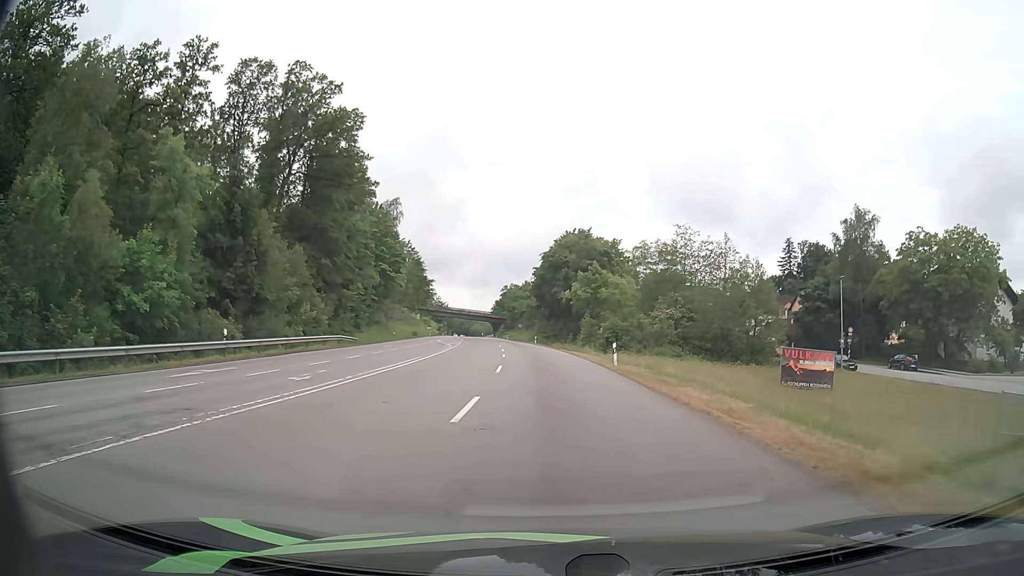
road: secondary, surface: asphalt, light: Day
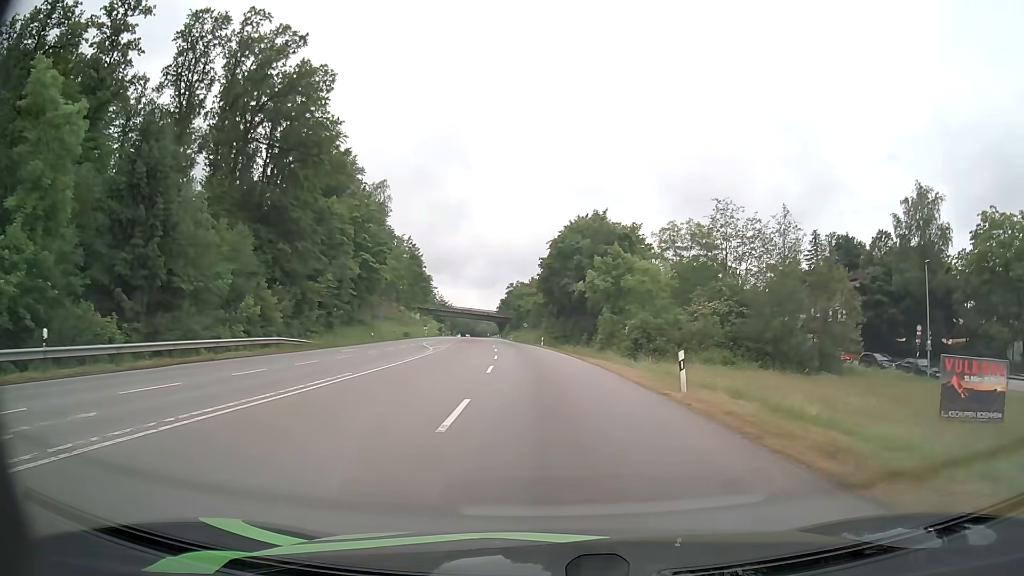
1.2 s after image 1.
(-0.1, +13.3) m; -1°
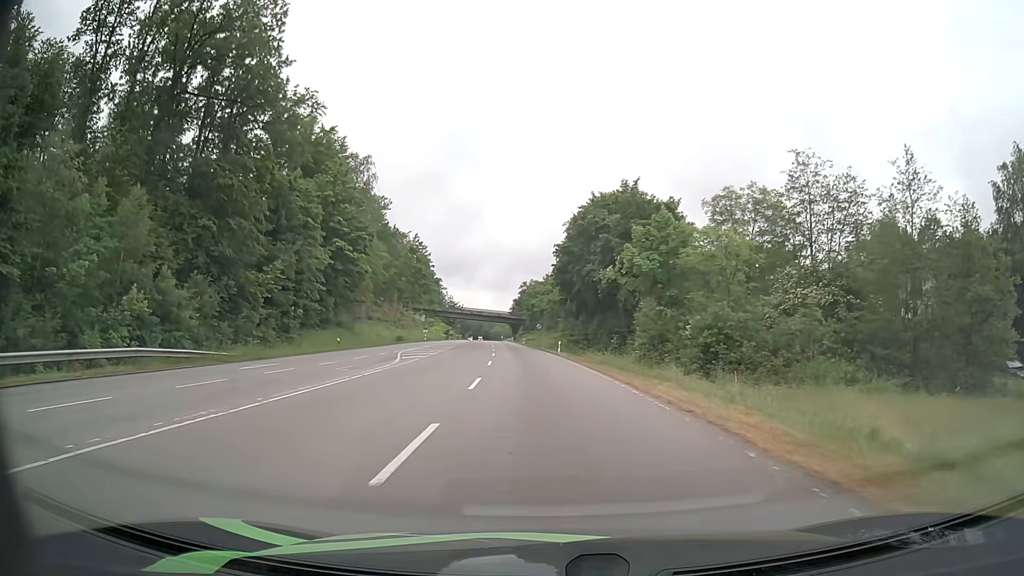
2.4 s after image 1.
(-0.1, +15.5) m; -1°
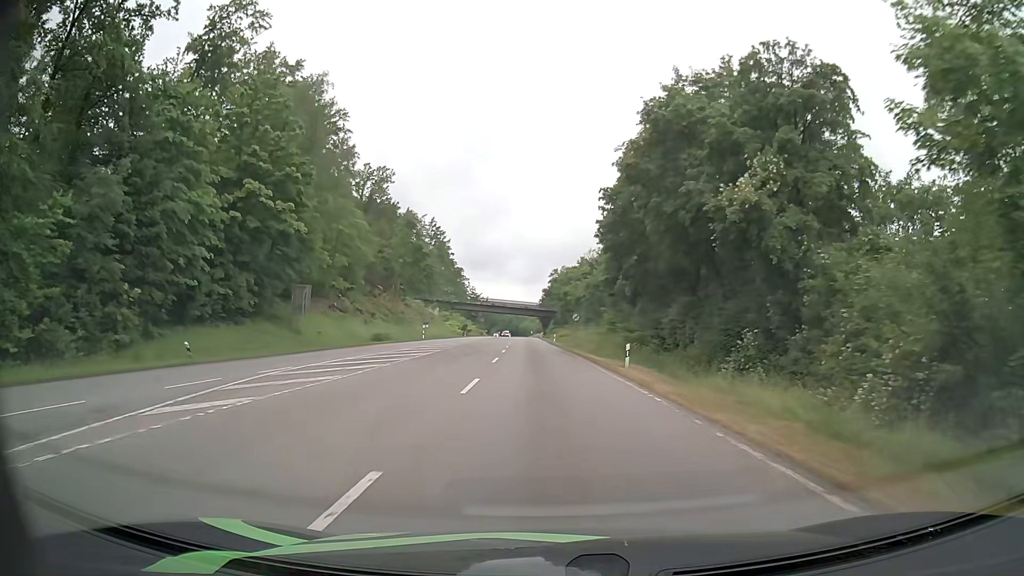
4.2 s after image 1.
(-0.7, +26.2) m; -2°
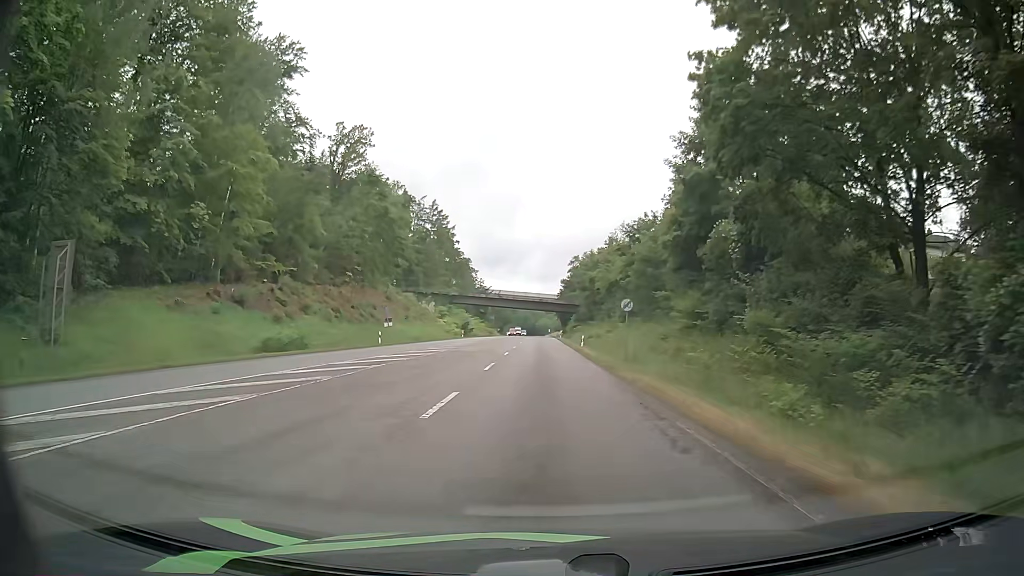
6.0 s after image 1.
(-0.4, +27.9) m; -2°
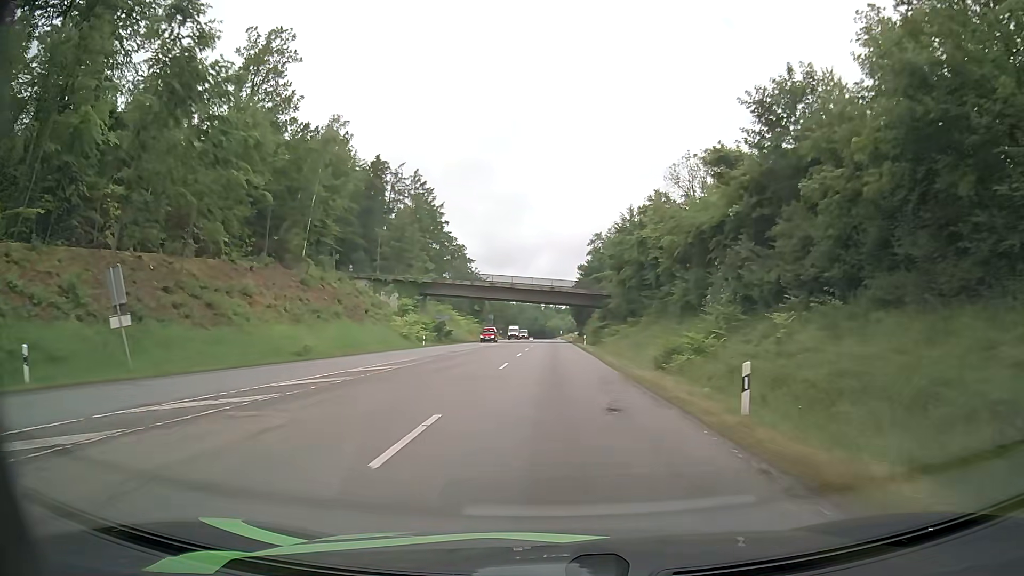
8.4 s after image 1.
(-0.2, +38.5) m; 0°
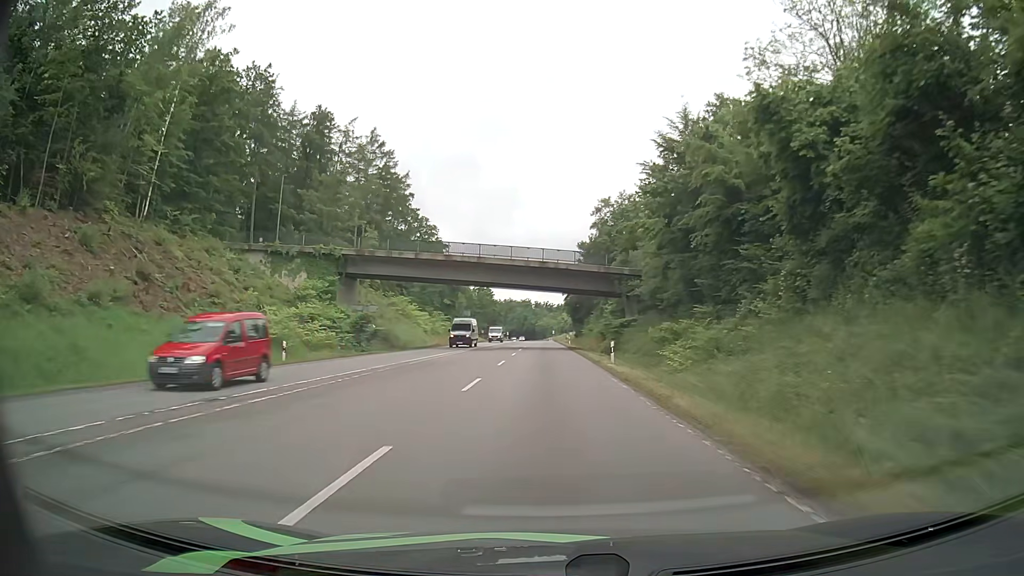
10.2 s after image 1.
(0.0, +31.2) m; 0°
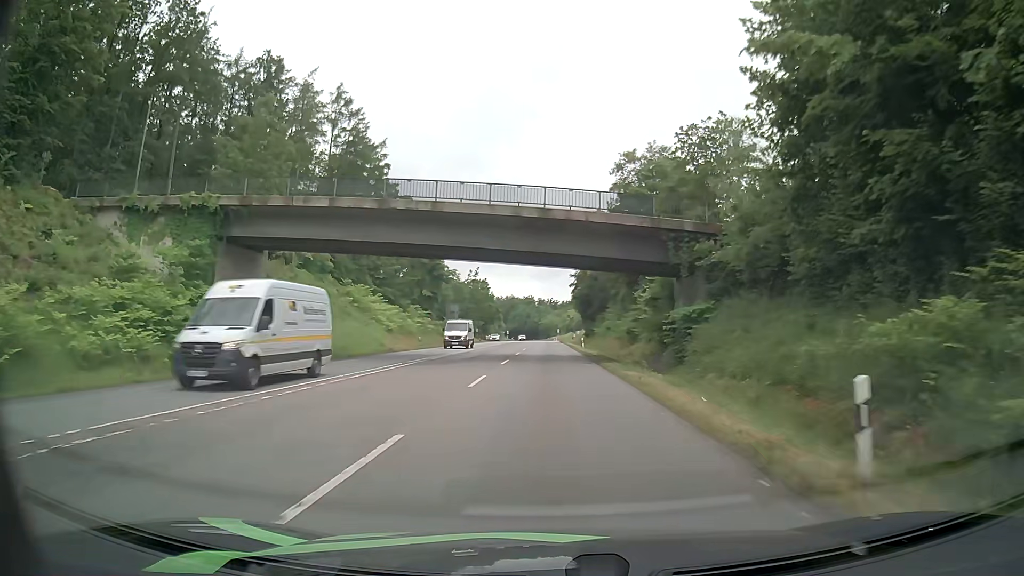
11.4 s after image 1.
(0.0, +22.4) m; 0°
(0, +10) (0, +20) (0, +30) (0, +40) (0, +50) (0, +60) (0, +70) (0, +80) (0, +90) (0, +100) m
